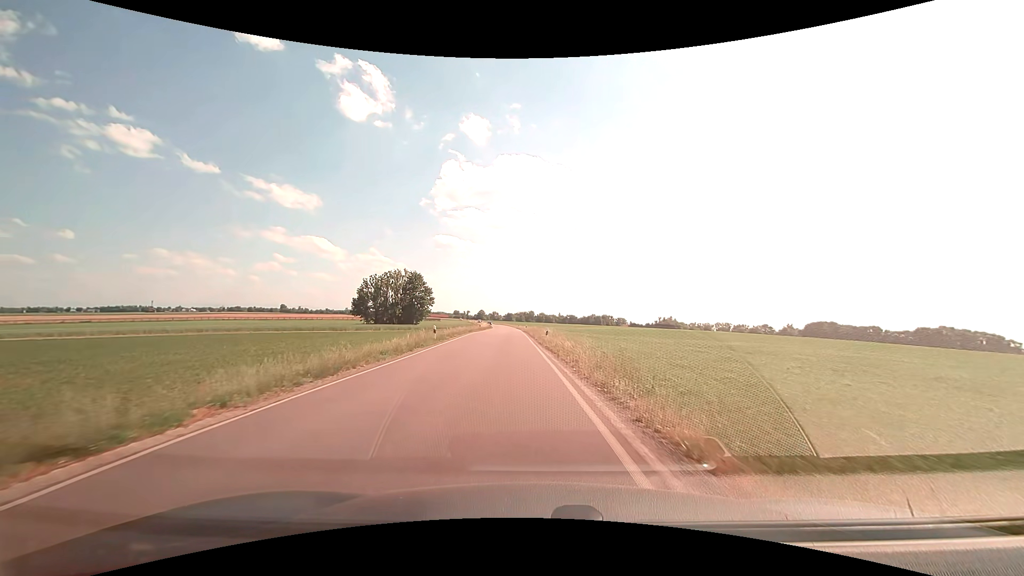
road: secondary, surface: asphalt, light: Day
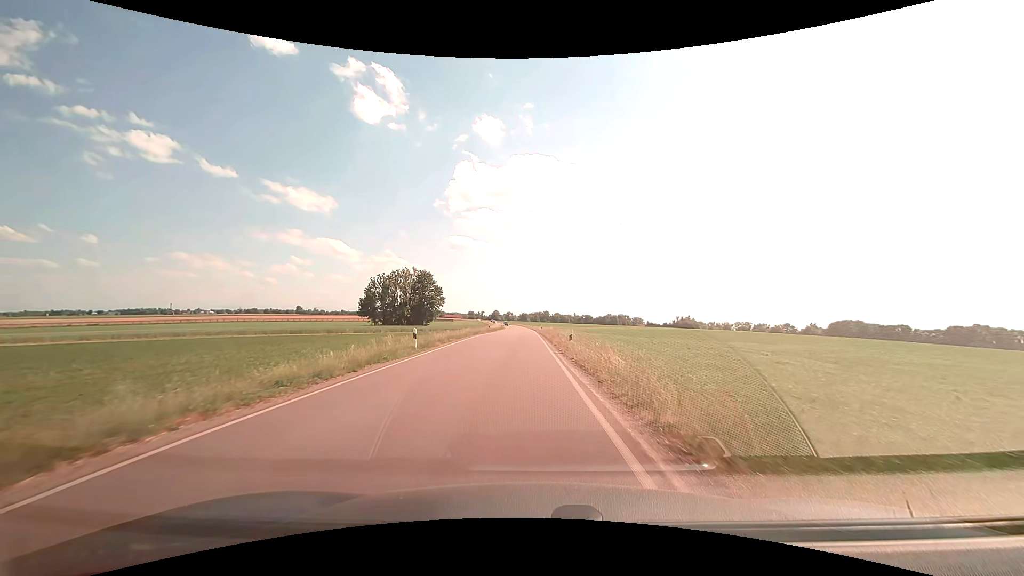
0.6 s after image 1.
(-0.1, +8.5) m; -2°
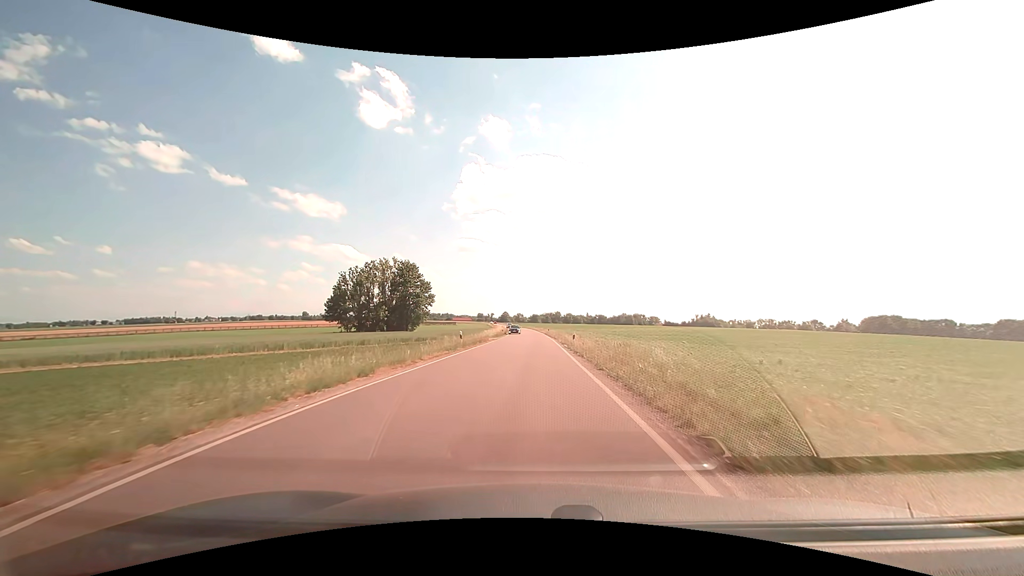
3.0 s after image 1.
(-0.9, +35.0) m; -1°
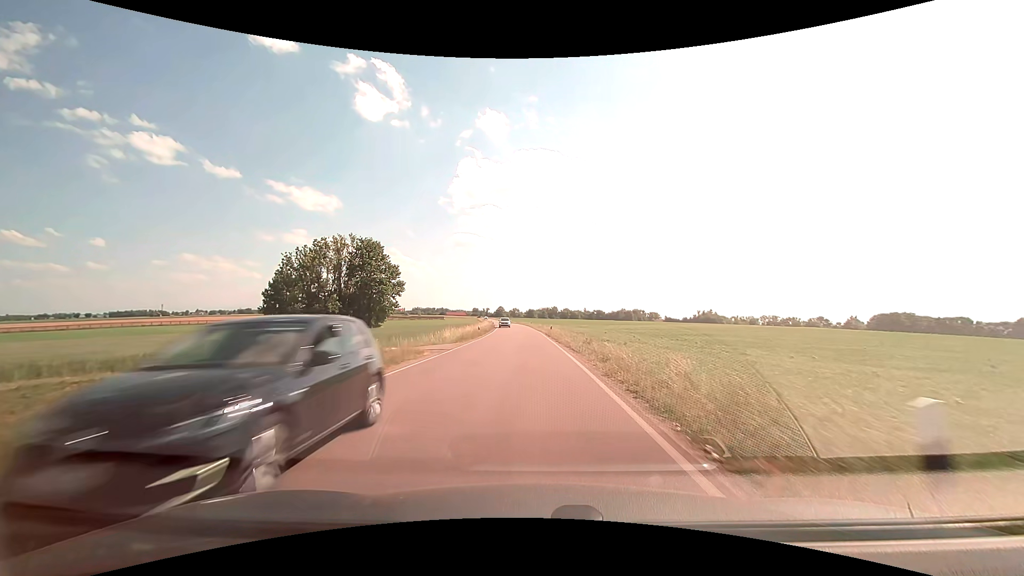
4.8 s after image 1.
(+0.1, +27.2) m; 0°
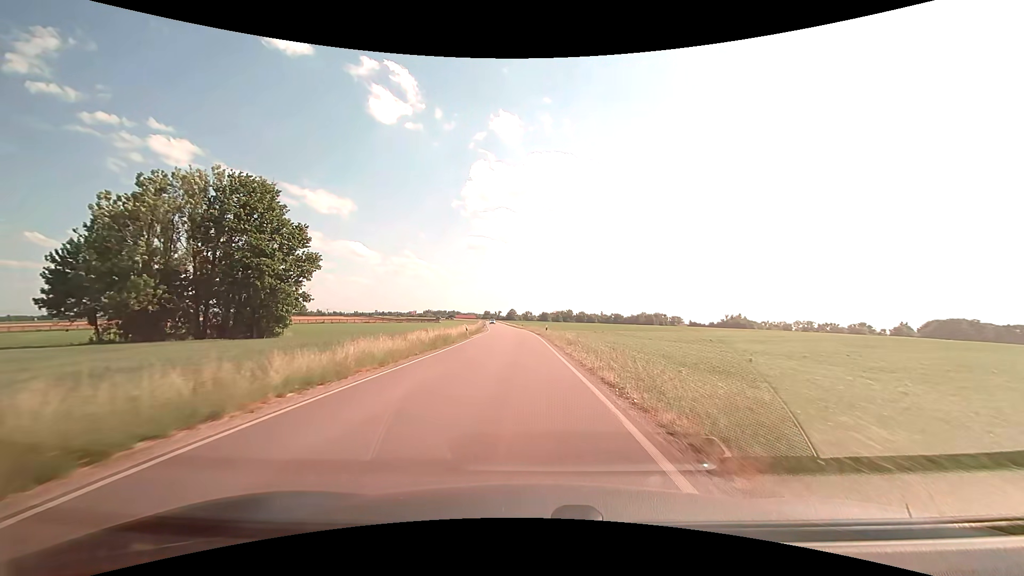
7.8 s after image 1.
(-0.4, +47.1) m; -1°
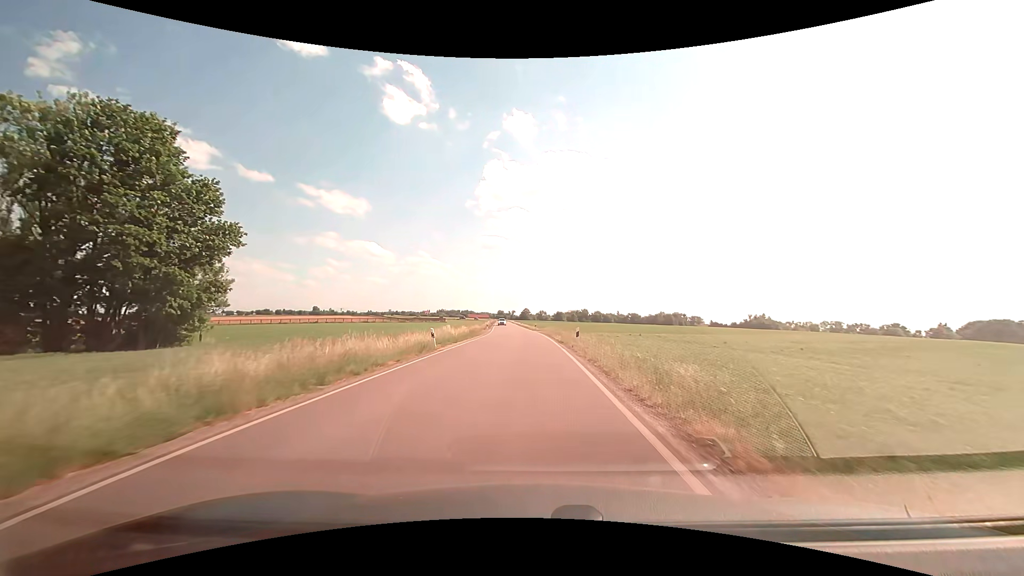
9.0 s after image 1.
(-0.3, +19.3) m; -2°
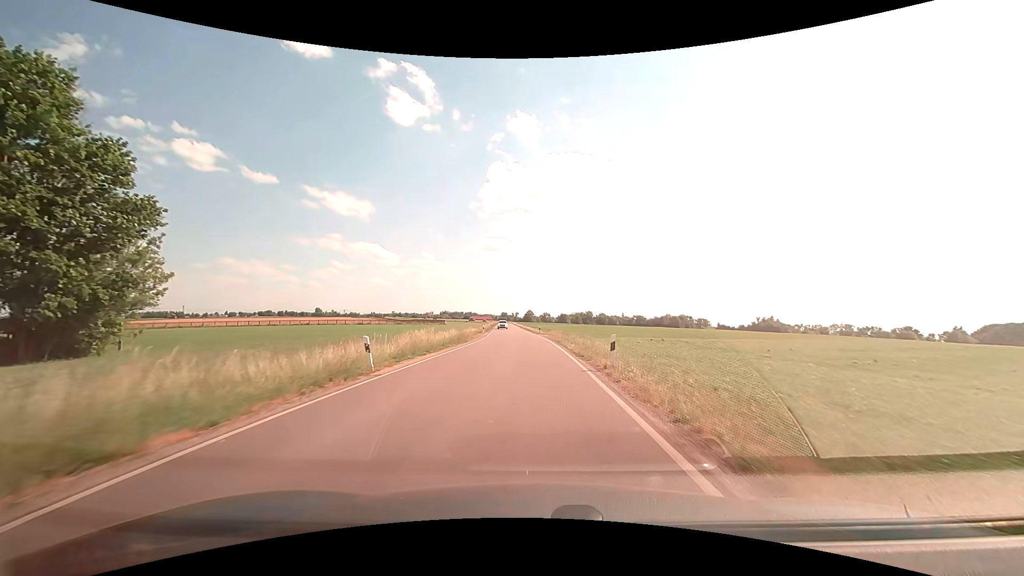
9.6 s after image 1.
(0.0, +9.7) m; 0°
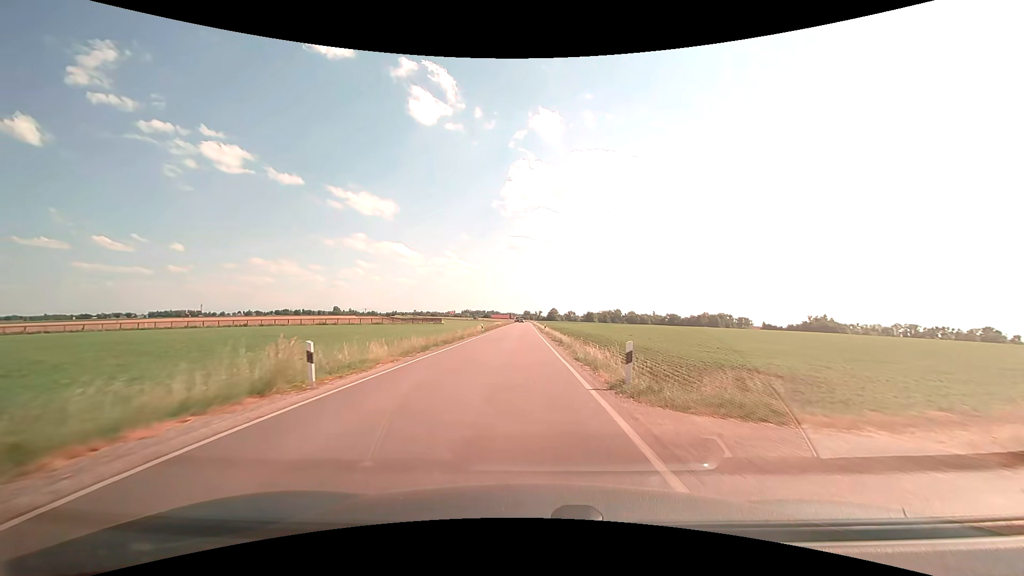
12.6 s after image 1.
(-0.7, +49.1) m; -3°
(0, +10) (0, +20) (0, +30) (-1, +40) (-1, +50) (-1, +60) (-1, +70) (-1, +80) (-2, +90) (-2, +100) m
